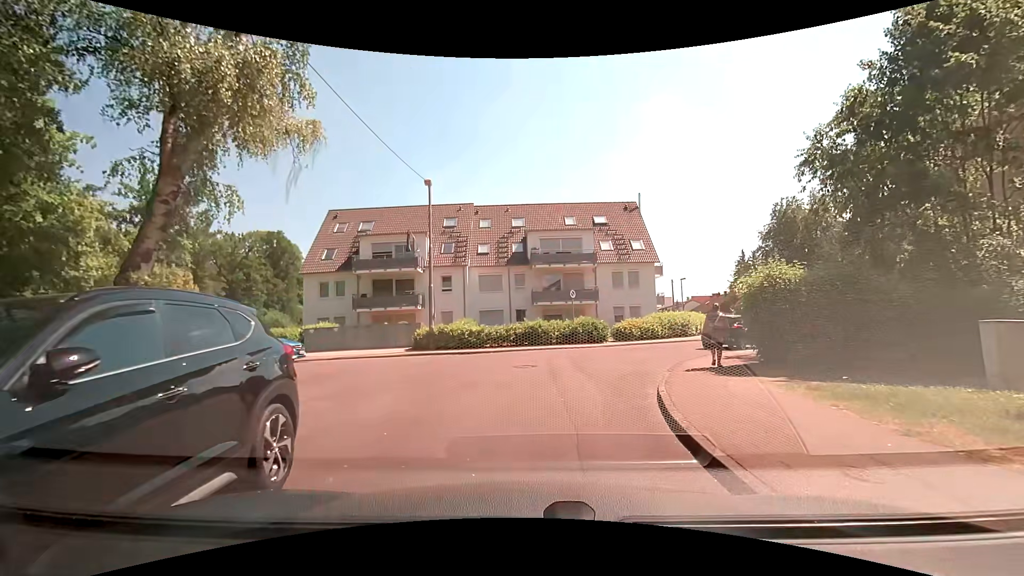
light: Day
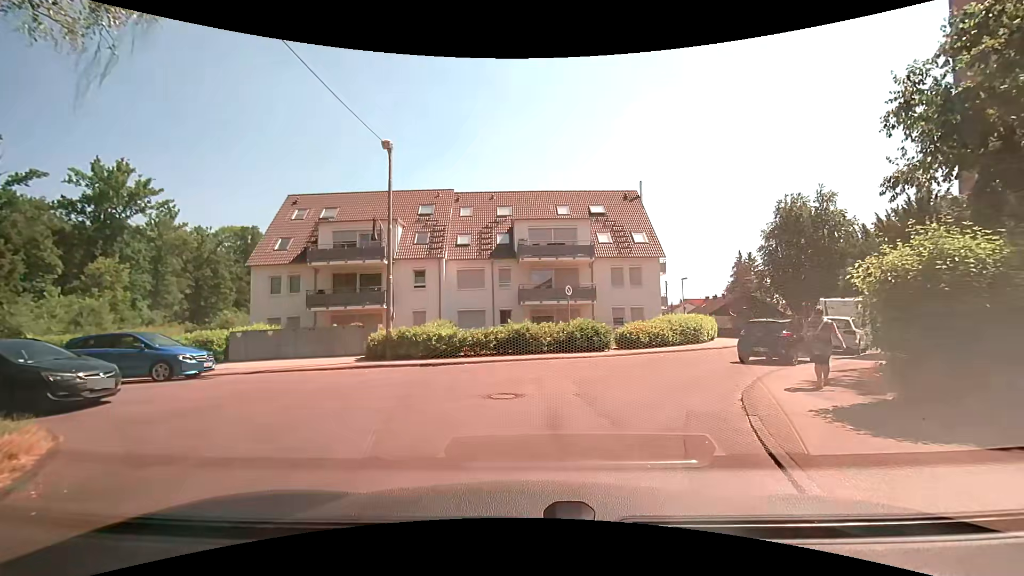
(+0.1, +5.3) m; +1°
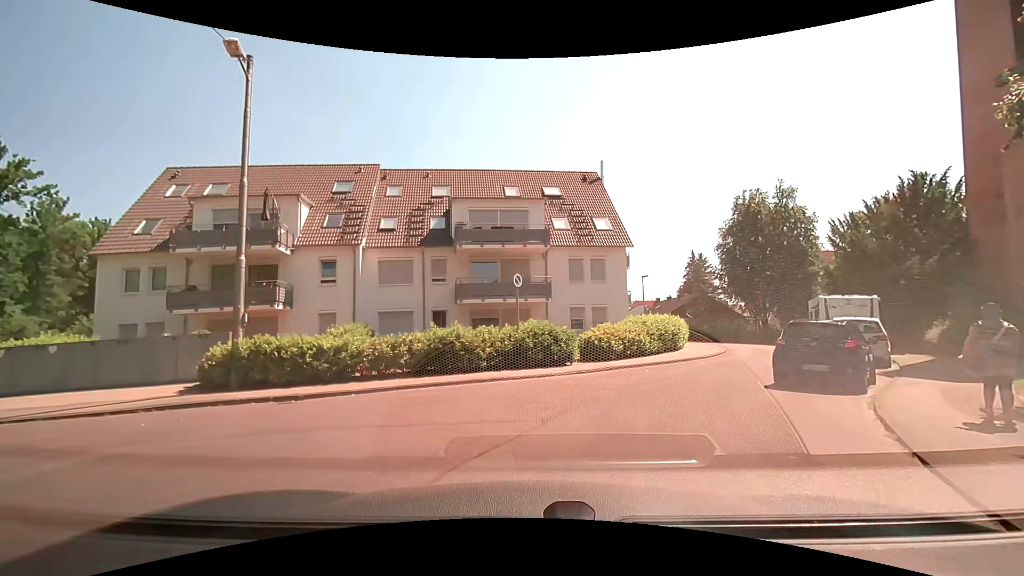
(+0.4, +6.5) m; +7°
